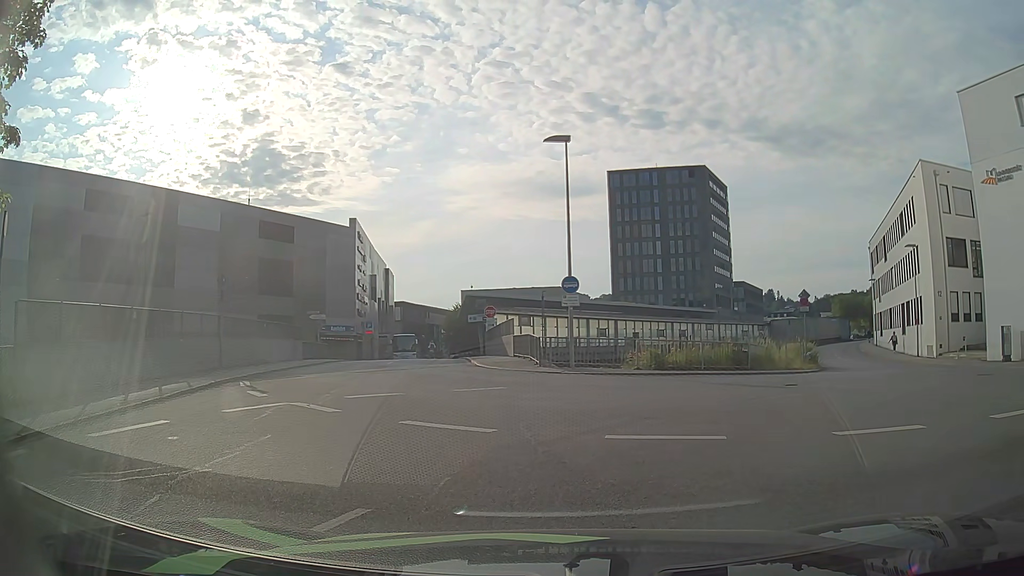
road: residential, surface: asphalt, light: Day
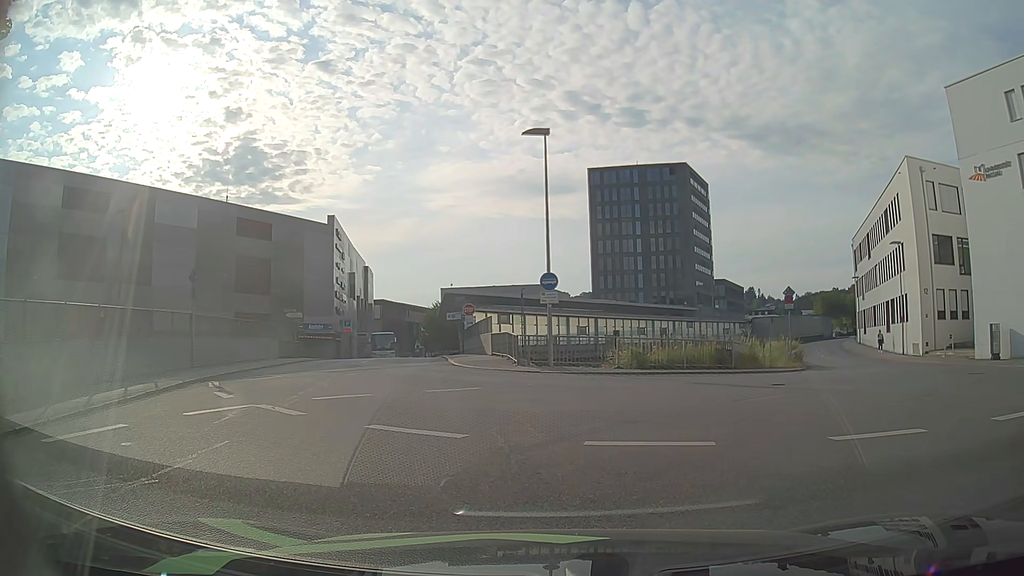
(0.0, +0.6) m; 0°
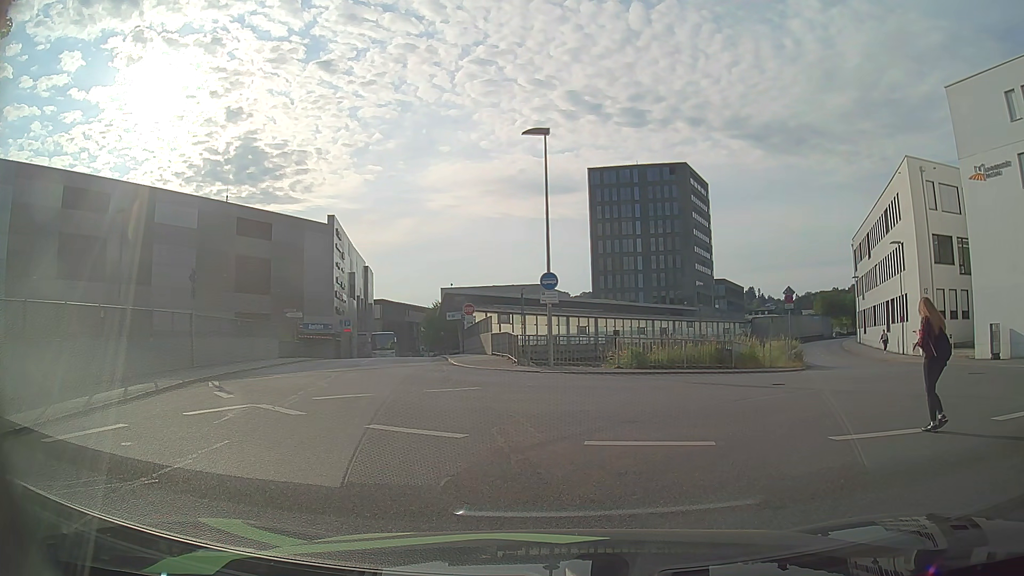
(0.0, 0.0) m; 0°
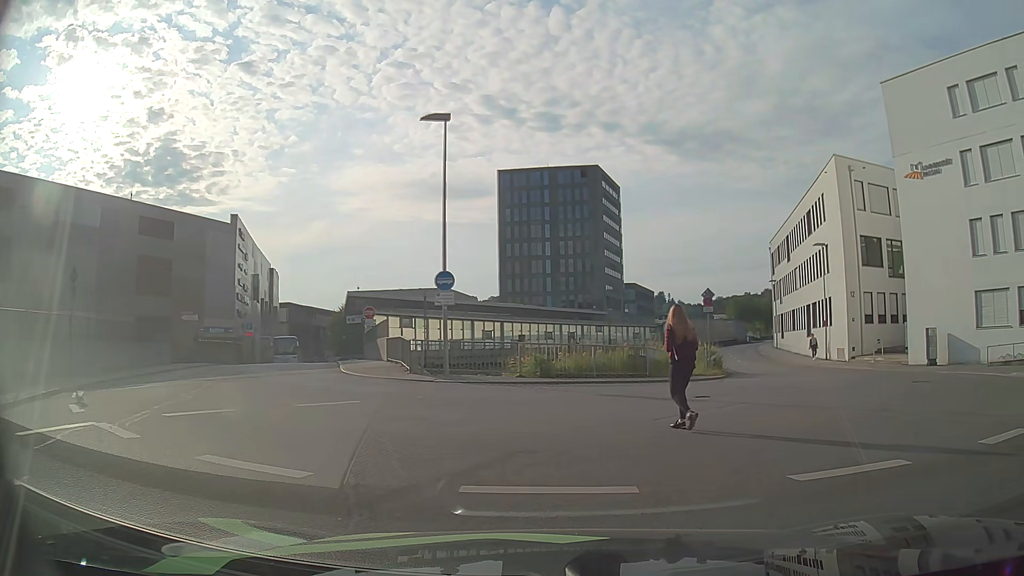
(+0.1, +2.3) m; +6°
